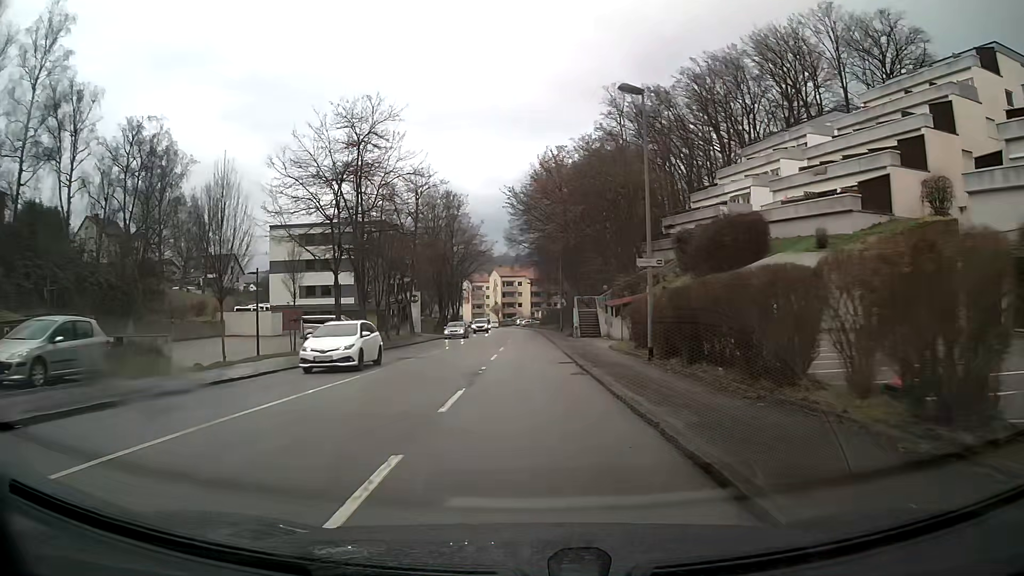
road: tertiary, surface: asphalt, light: Day
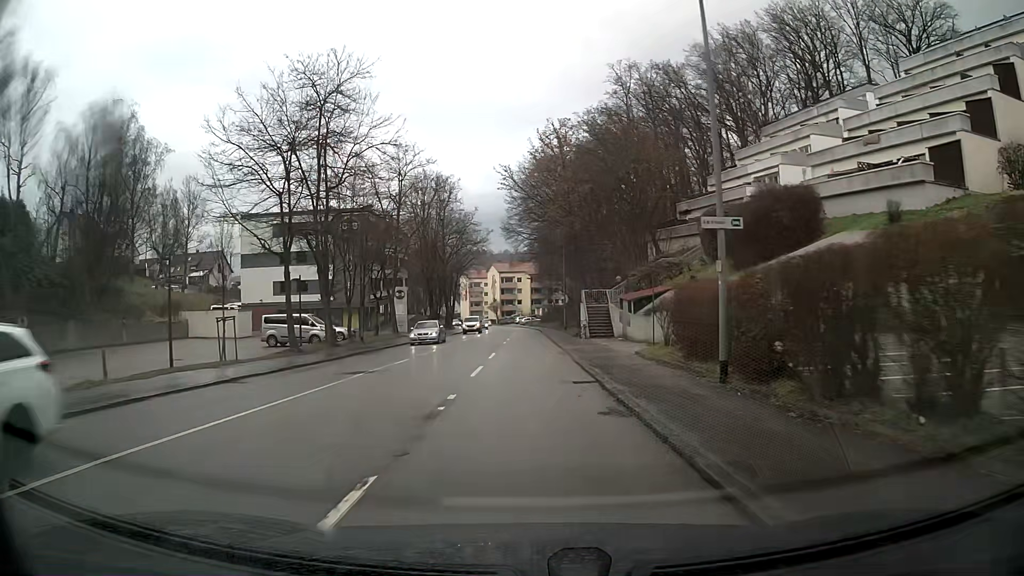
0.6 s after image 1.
(0.0, +7.6) m; 0°
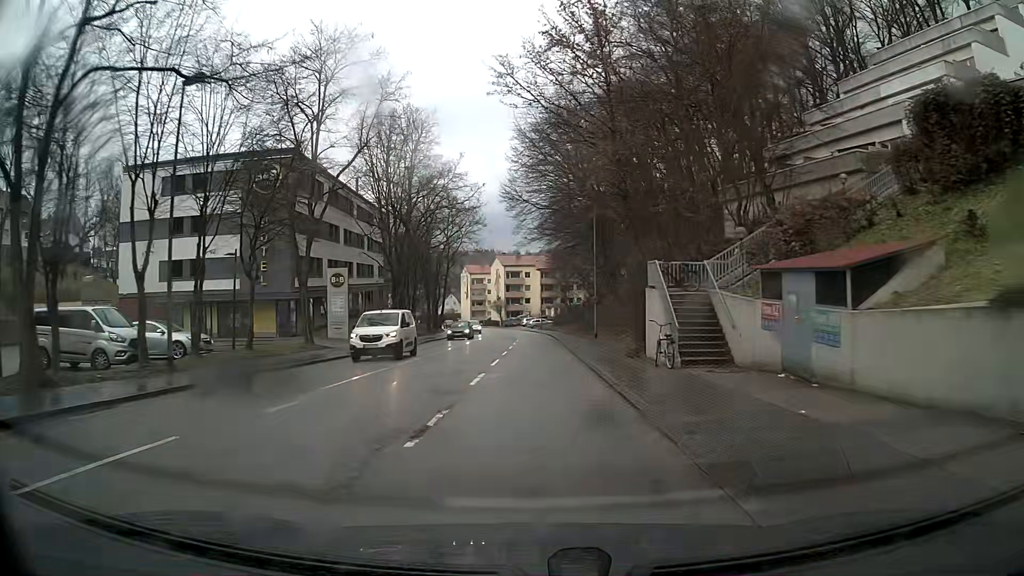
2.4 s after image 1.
(-0.2, +23.0) m; -1°
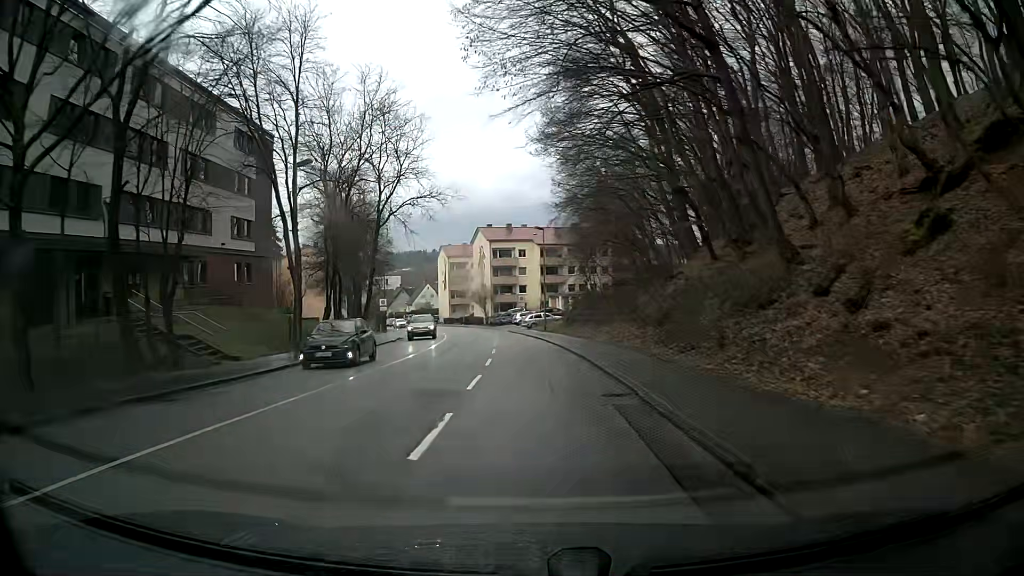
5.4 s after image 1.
(0.0, +38.3) m; 0°
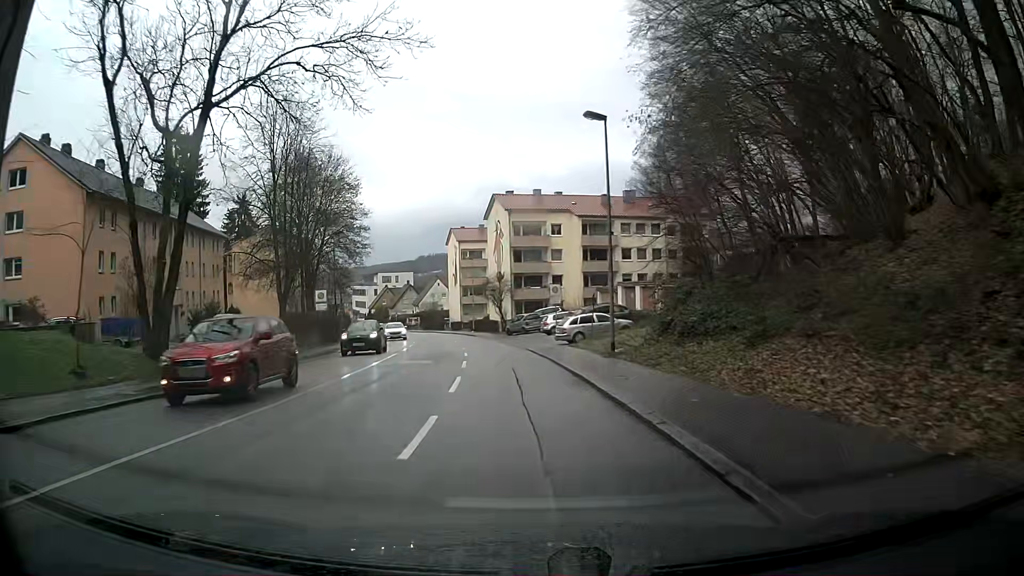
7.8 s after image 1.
(-0.4, +30.5) m; -2°
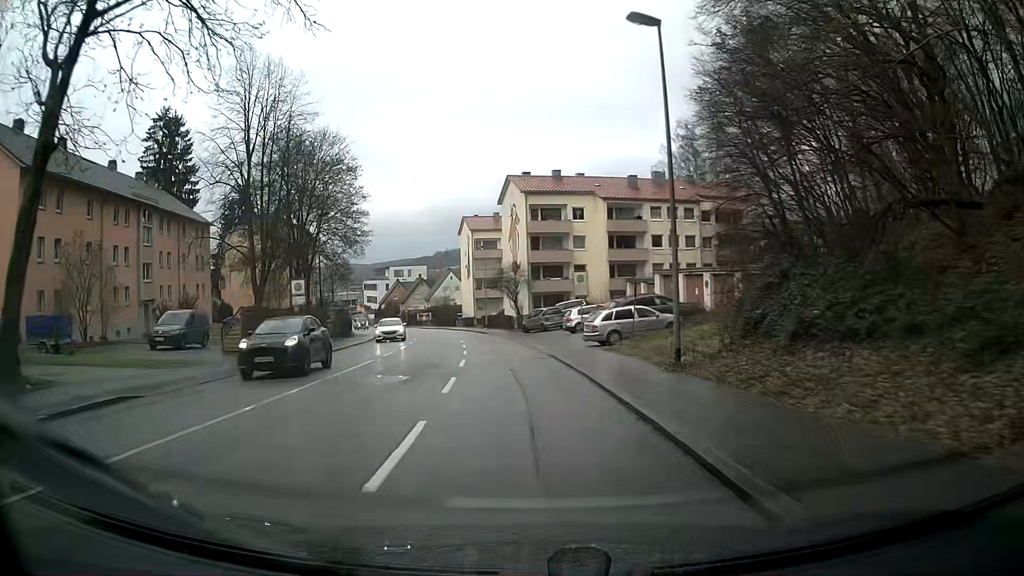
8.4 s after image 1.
(-0.1, +7.6) m; -1°
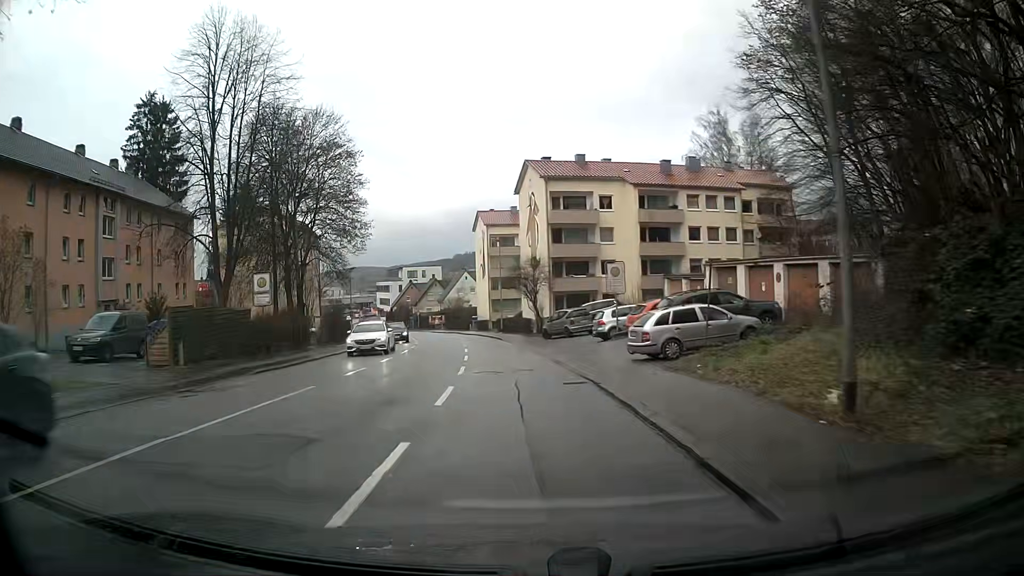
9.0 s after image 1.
(-0.1, +7.6) m; -2°
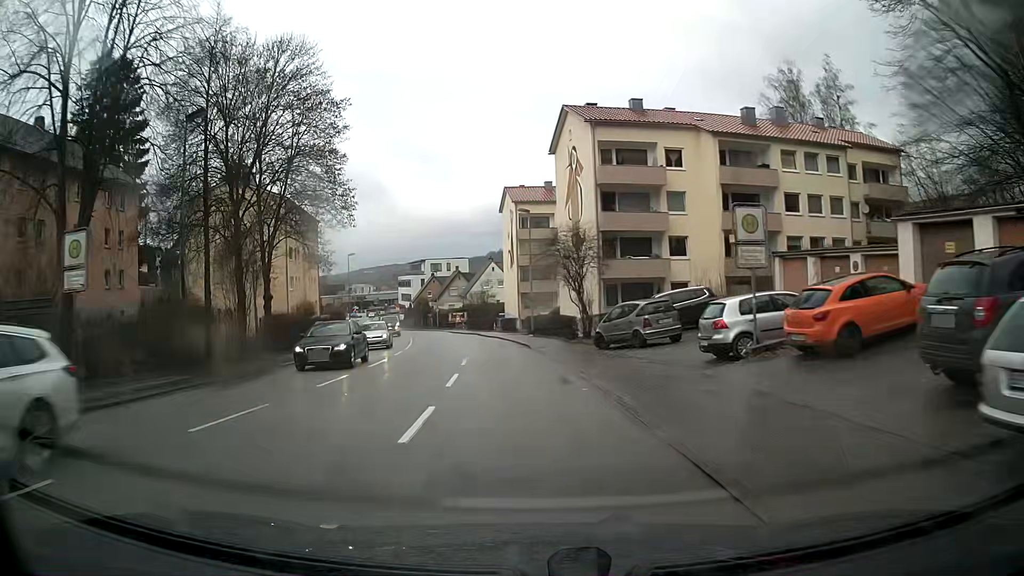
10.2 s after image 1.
(-0.4, +15.2) m; -3°
